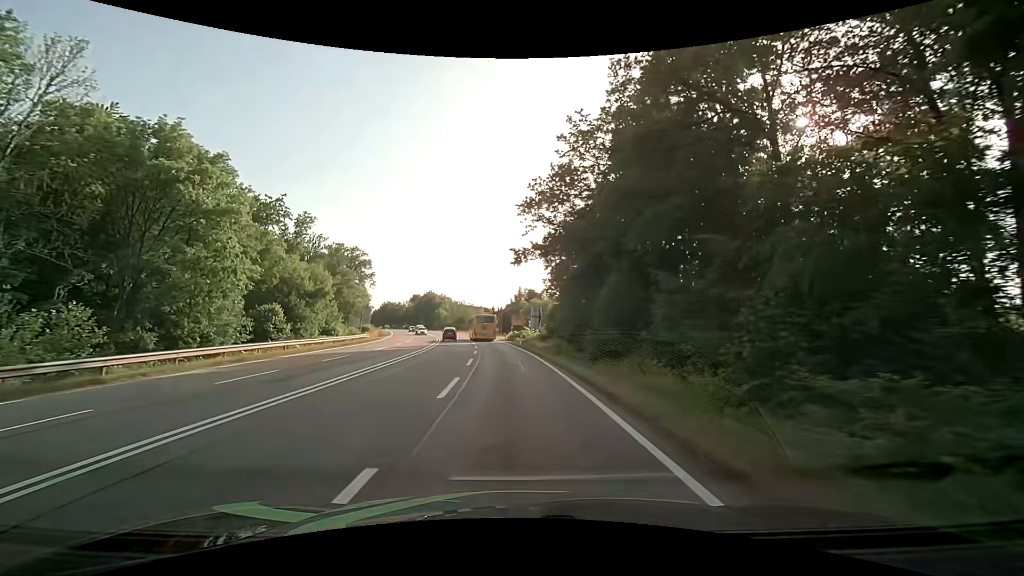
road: secondary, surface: asphalt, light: Day
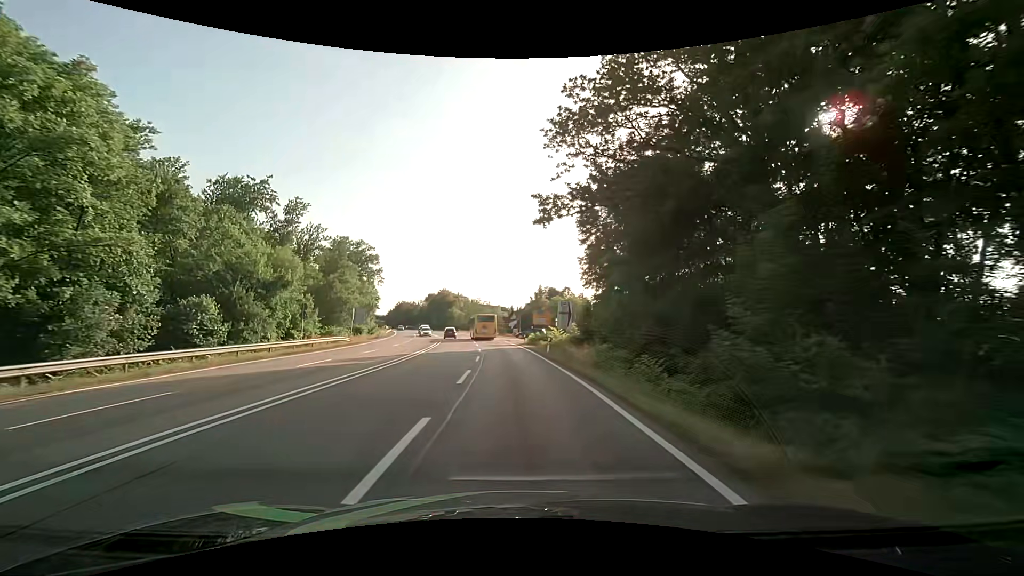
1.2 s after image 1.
(-0.4, +15.4) m; -2°
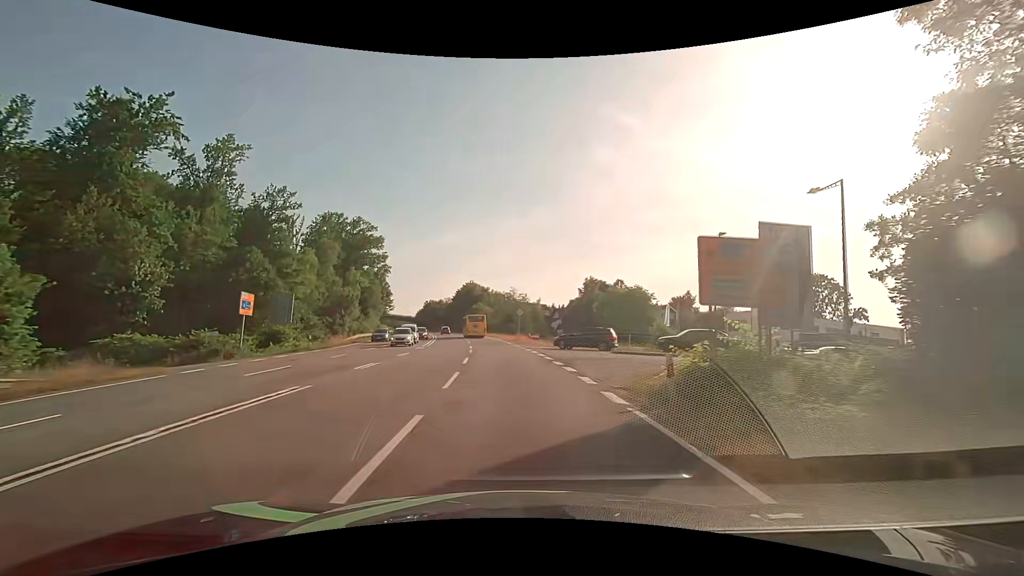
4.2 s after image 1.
(-1.7, +37.9) m; -5°
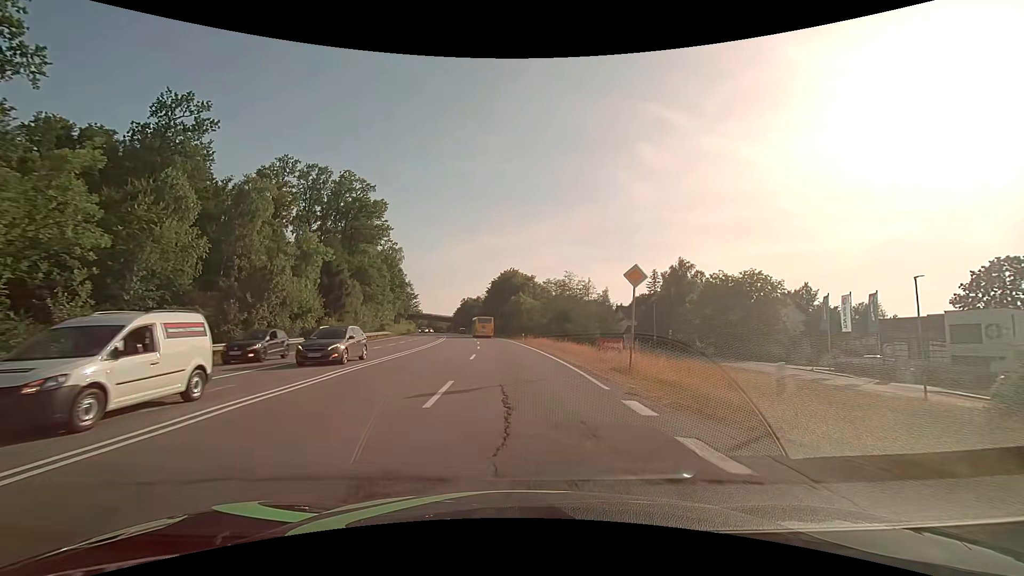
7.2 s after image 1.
(-1.7, +38.4) m; -5°
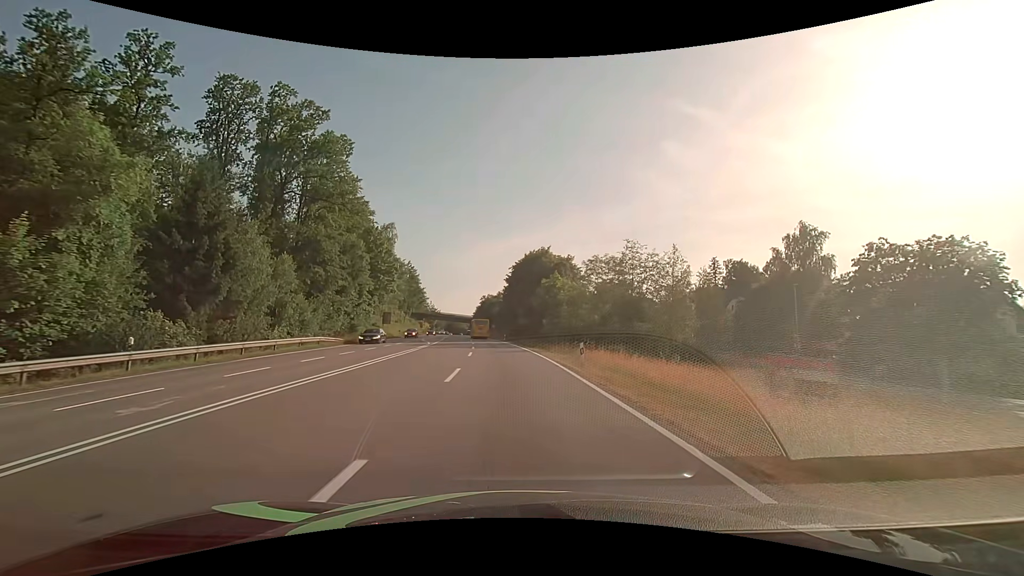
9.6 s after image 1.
(-0.8, +31.6) m; -3°
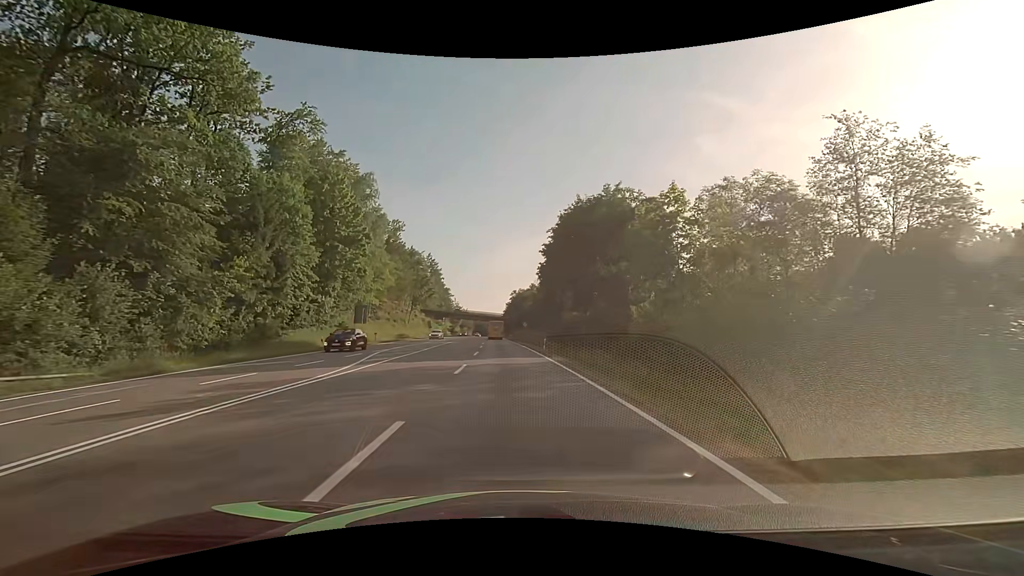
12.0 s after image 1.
(-1.1, +32.2) m; -4°
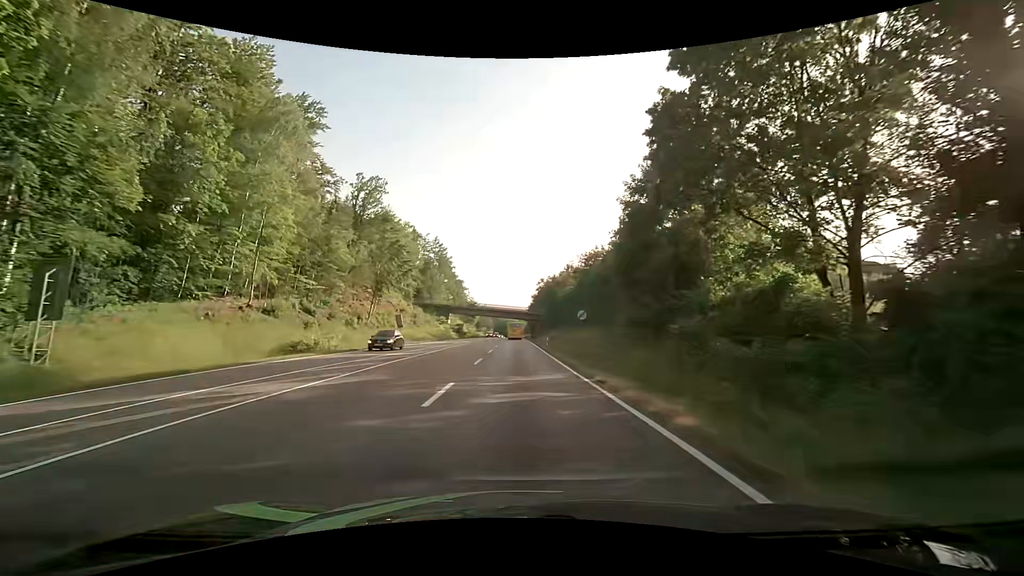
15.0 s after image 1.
(-1.4, +42.0) m; -3°
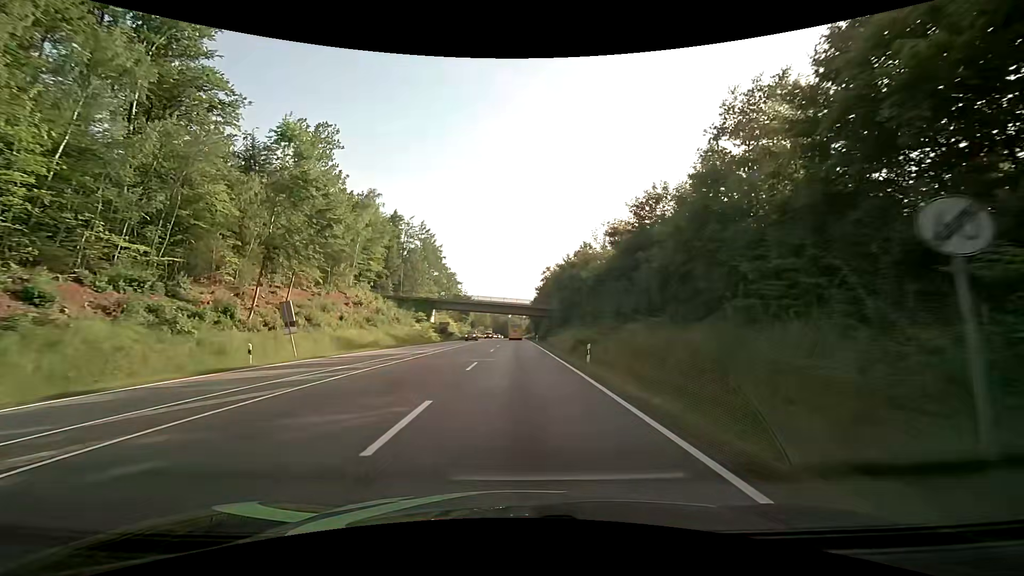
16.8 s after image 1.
(0.0, +26.6) m; 0°
(0, +10) (0, +20) (0, +30) (0, +40) (0, +50) (0, +60) (0, +70) (0, +80) (0, +90) (0, +100) m
